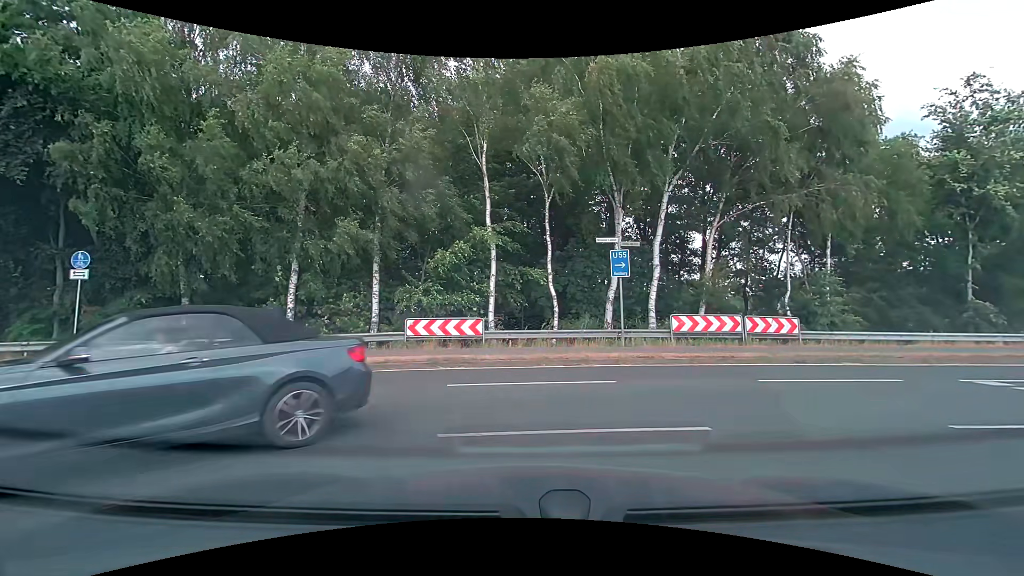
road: secondary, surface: asphalt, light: Day
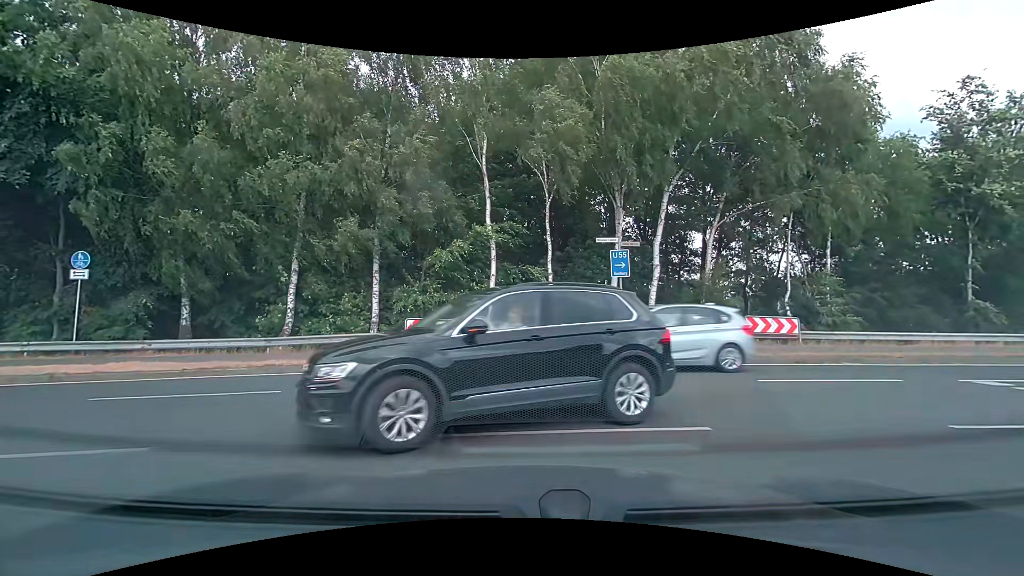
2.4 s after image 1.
(0.0, 0.0) m; 0°
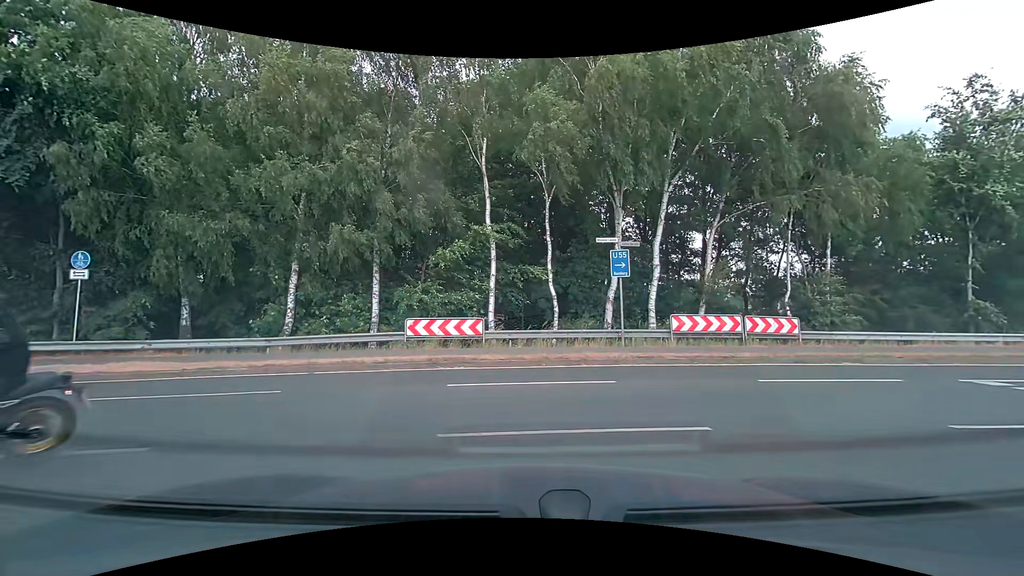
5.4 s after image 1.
(0.0, 0.0) m; 0°
